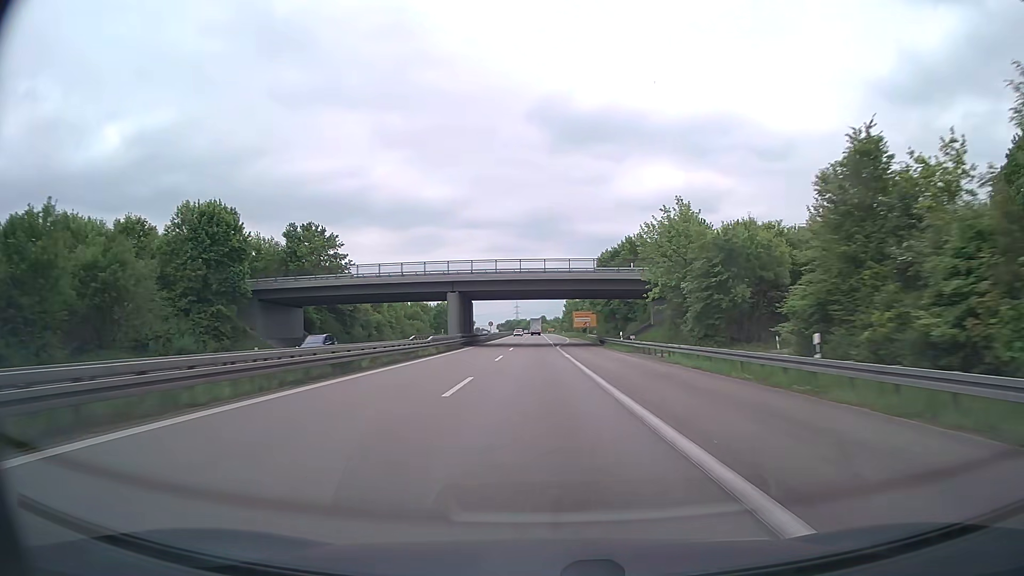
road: trunk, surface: asphalt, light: Day
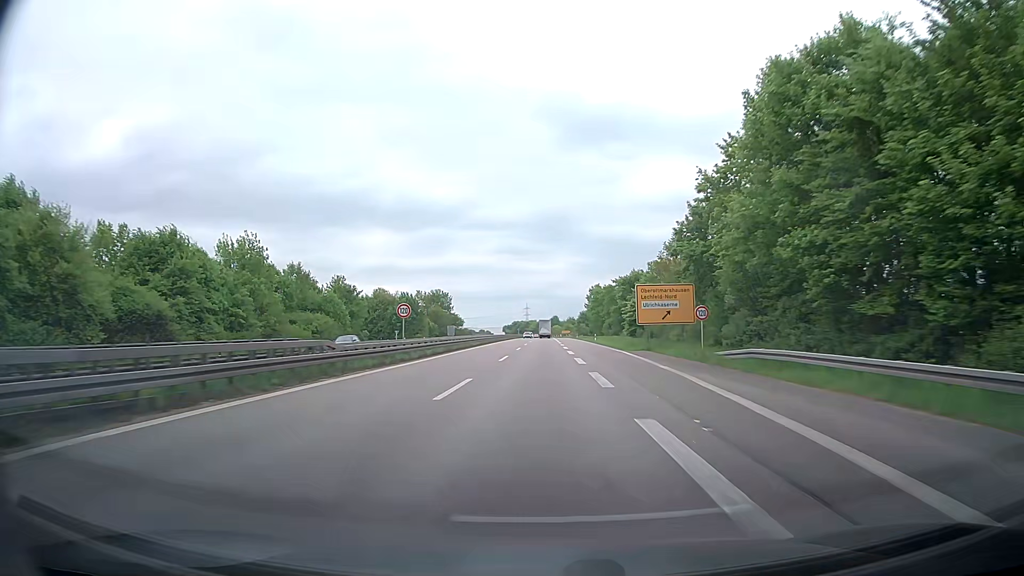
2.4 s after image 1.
(-0.5, +72.8) m; -1°
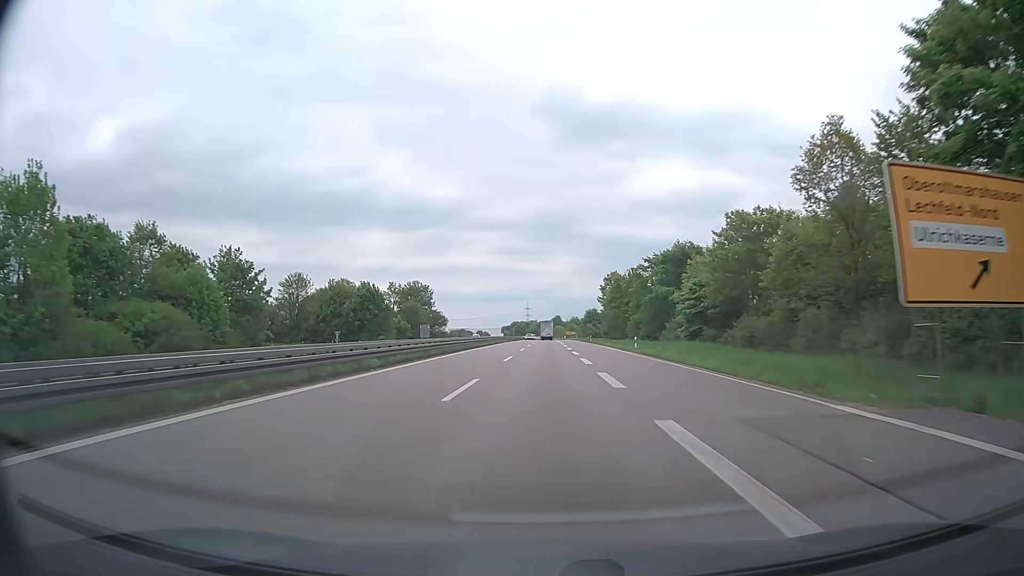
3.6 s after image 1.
(+0.1, +36.3) m; 0°
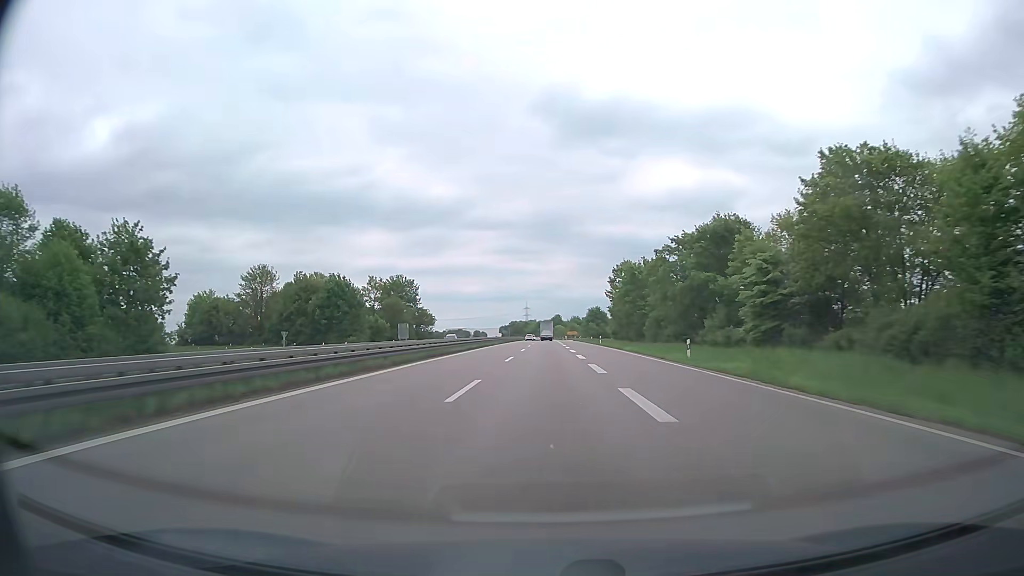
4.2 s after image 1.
(+0.1, +18.1) m; 0°
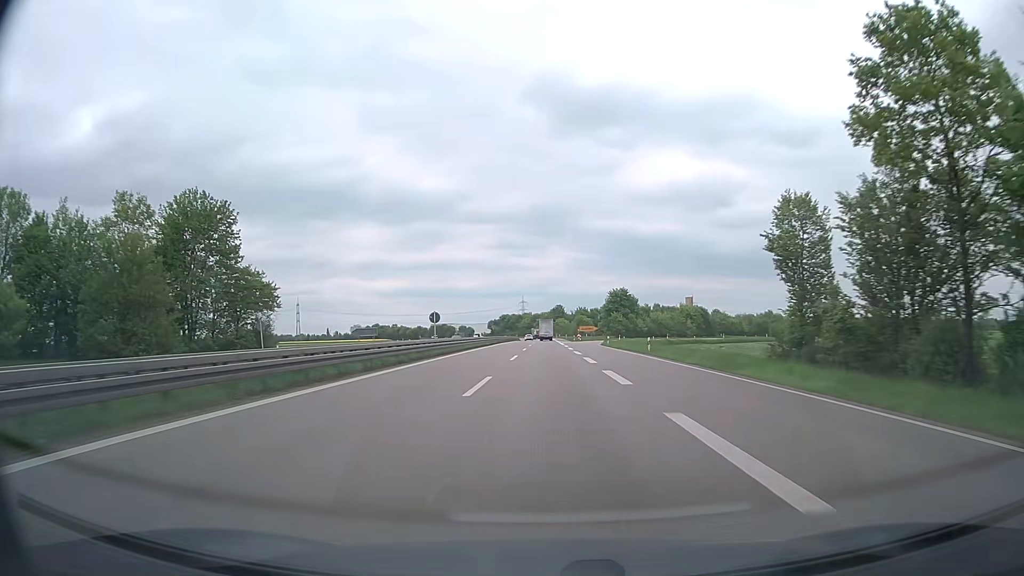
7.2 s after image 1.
(+0.1, +88.9) m; 0°
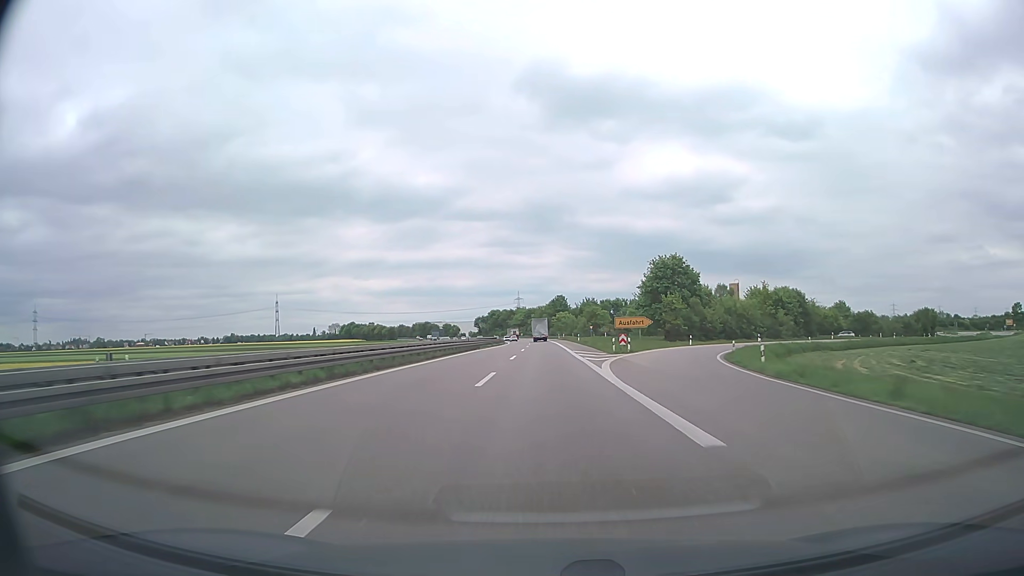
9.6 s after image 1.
(+0.1, +68.7) m; 0°
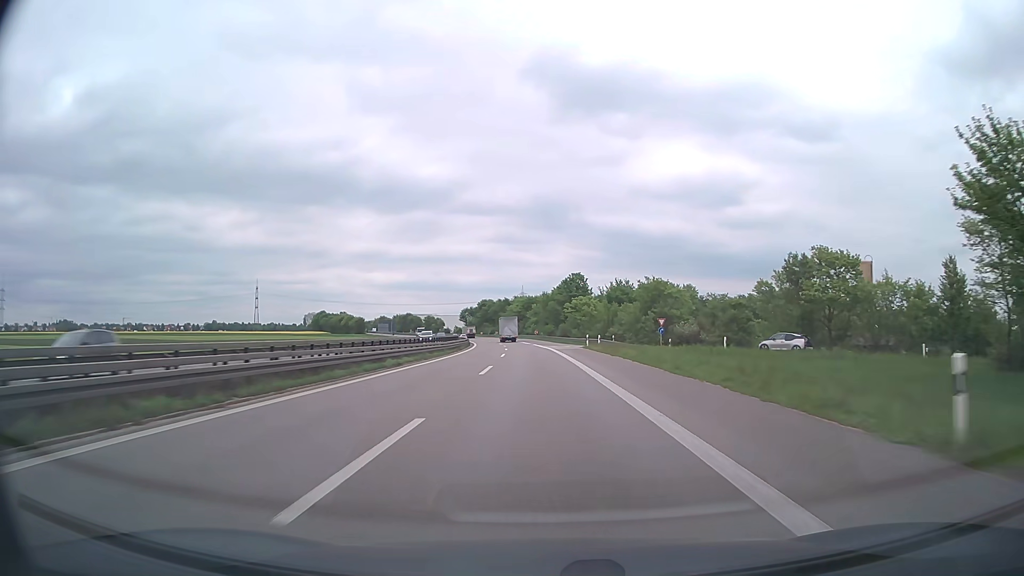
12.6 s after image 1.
(-0.2, +84.4) m; -1°
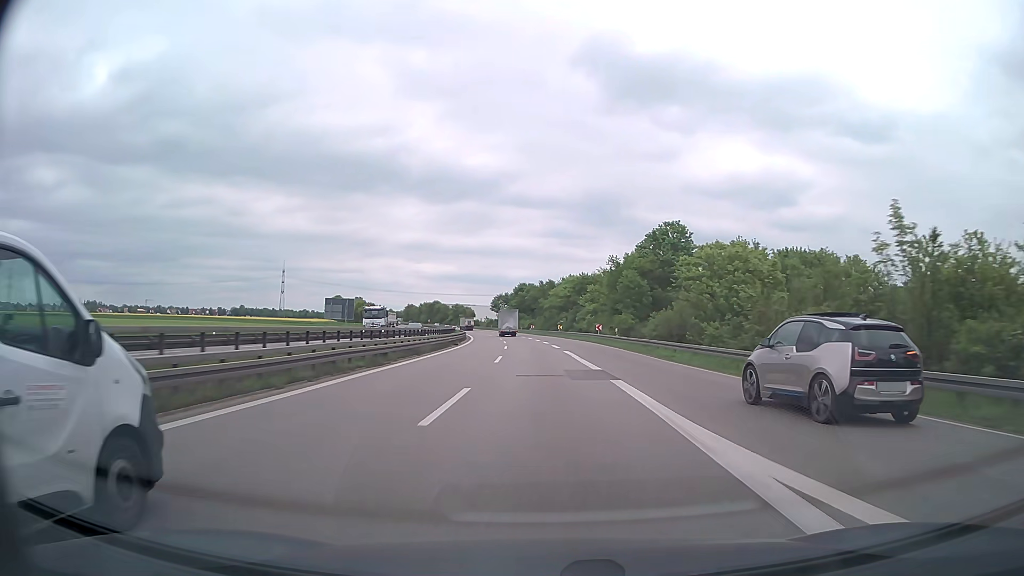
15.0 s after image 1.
(-1.8, +67.4) m; -4°
(0, +10) (0, +20) (-1, +30) (-1, +40) (-2, +50) (-2, +60) (-3, +70) (-4, +80) (-5, +90) (-6, +100) m
